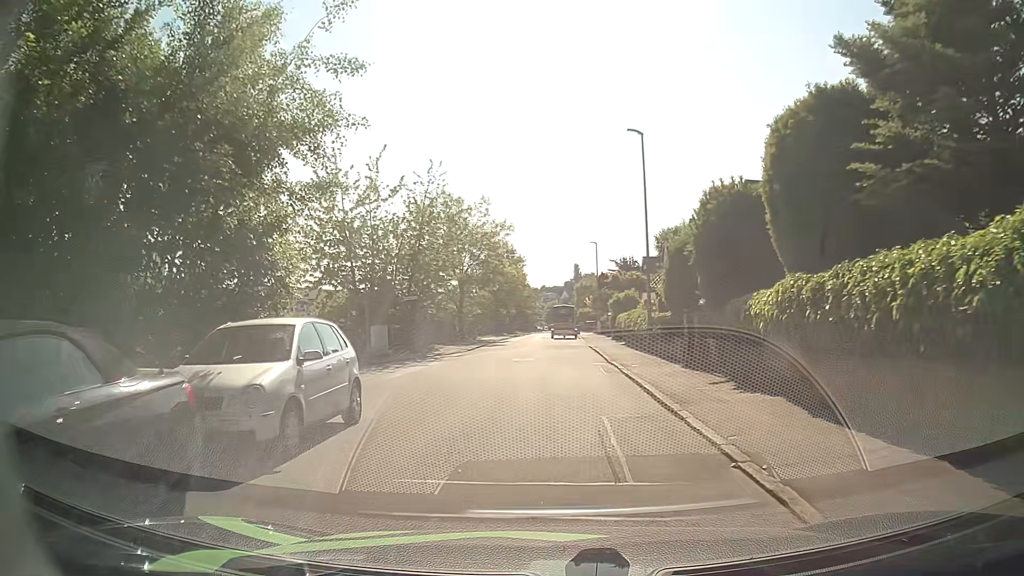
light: Day
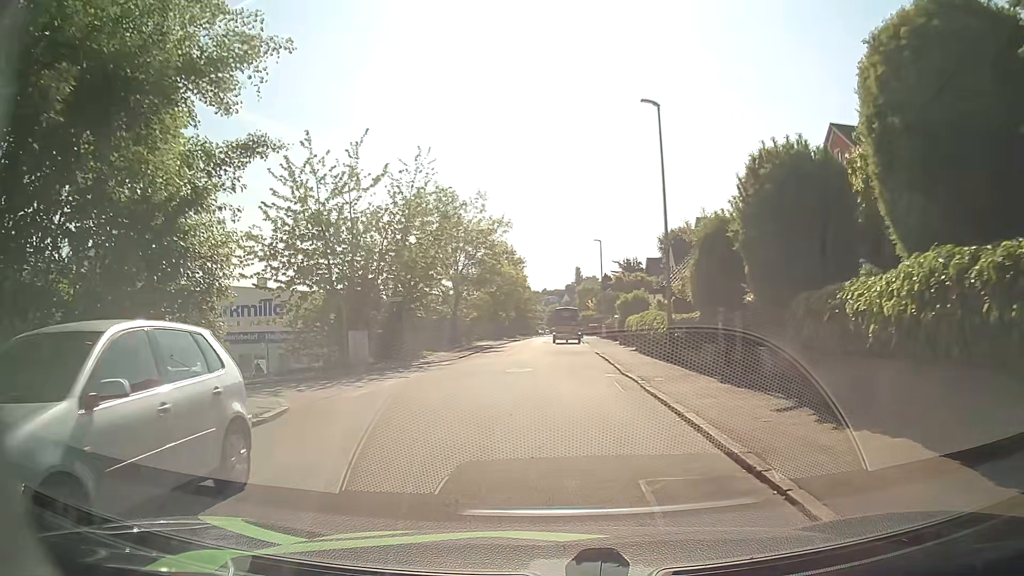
(0.0, +3.8) m; 0°
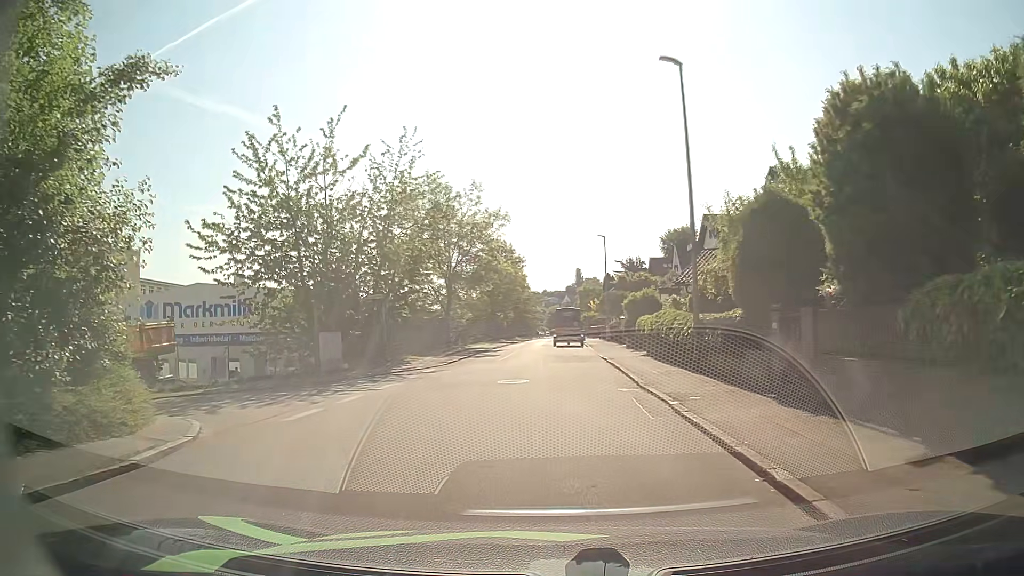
(0.0, +3.7) m; -1°
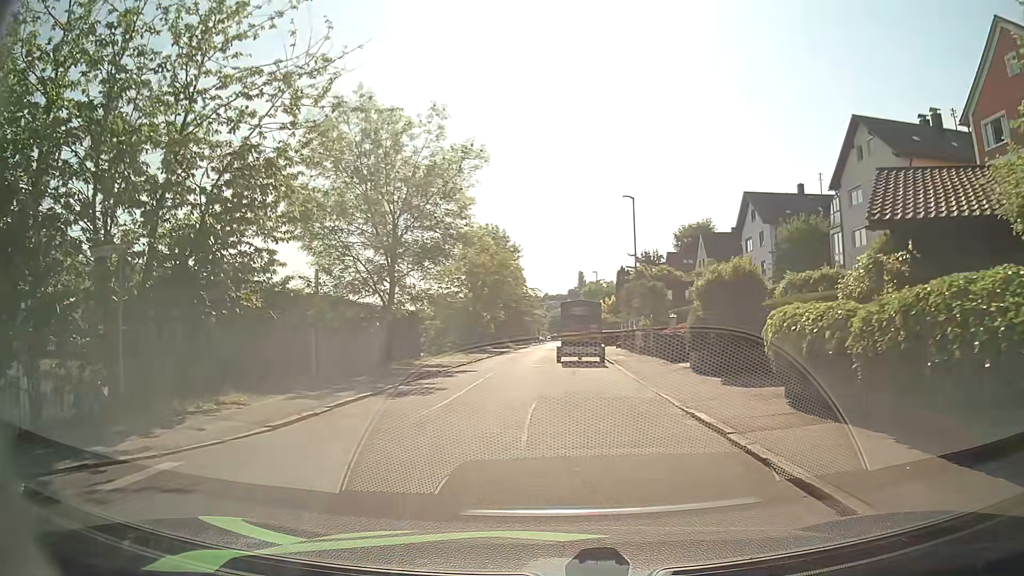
(+0.1, +17.3) m; 0°
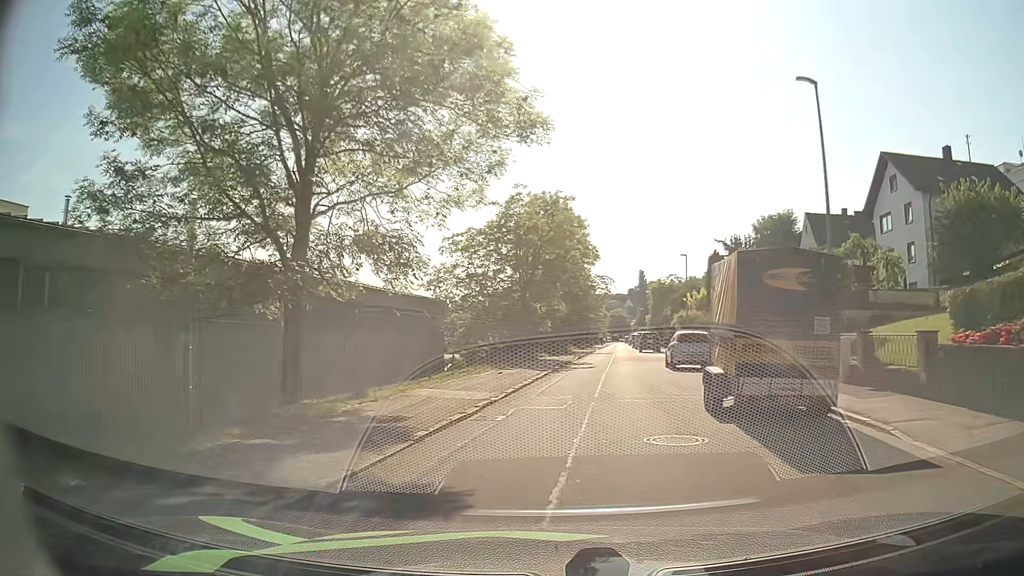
(-1.3, +17.8) m; -5°
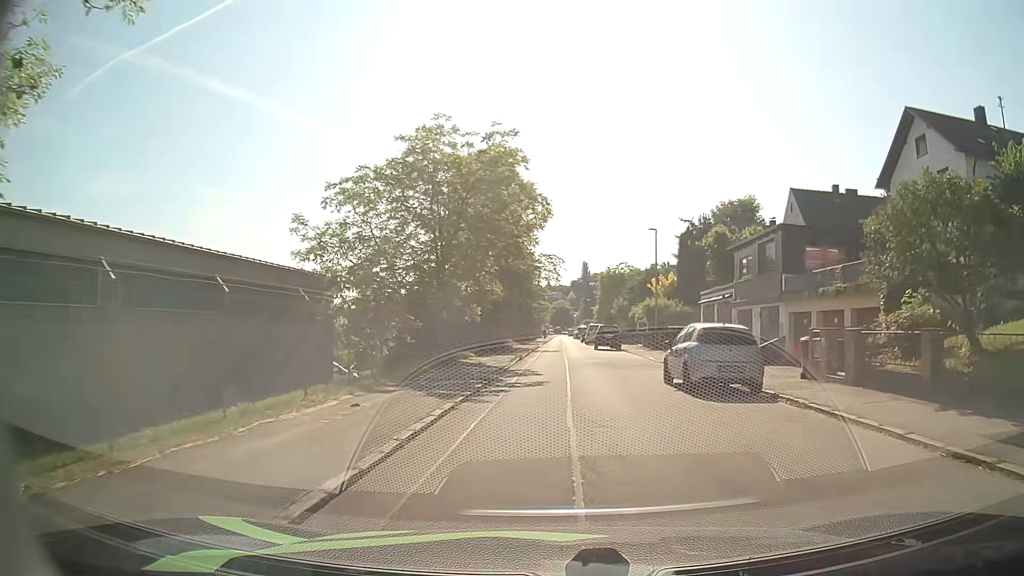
(+0.3, +11.5) m; +4°
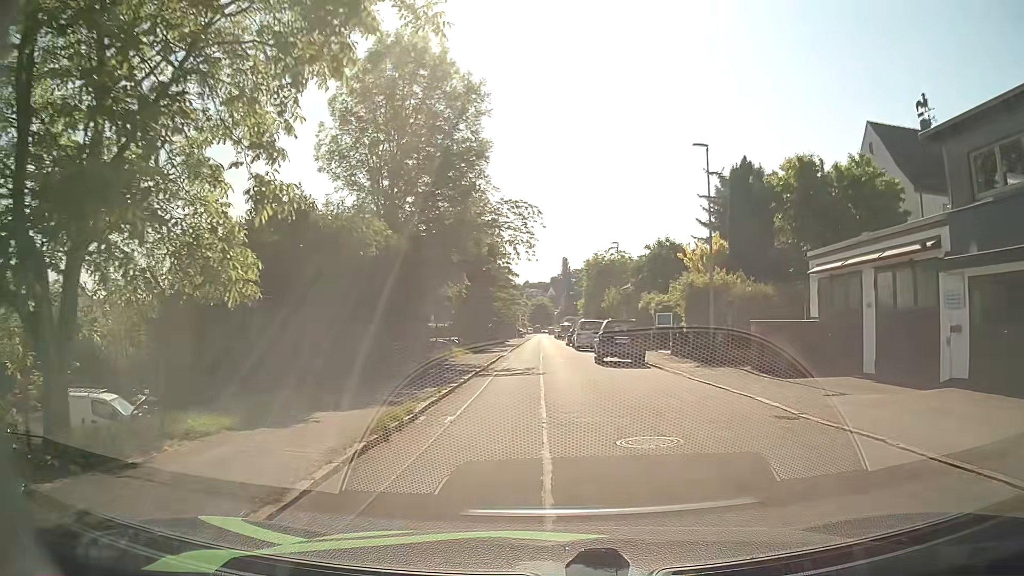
(+0.7, +21.0) m; +2°
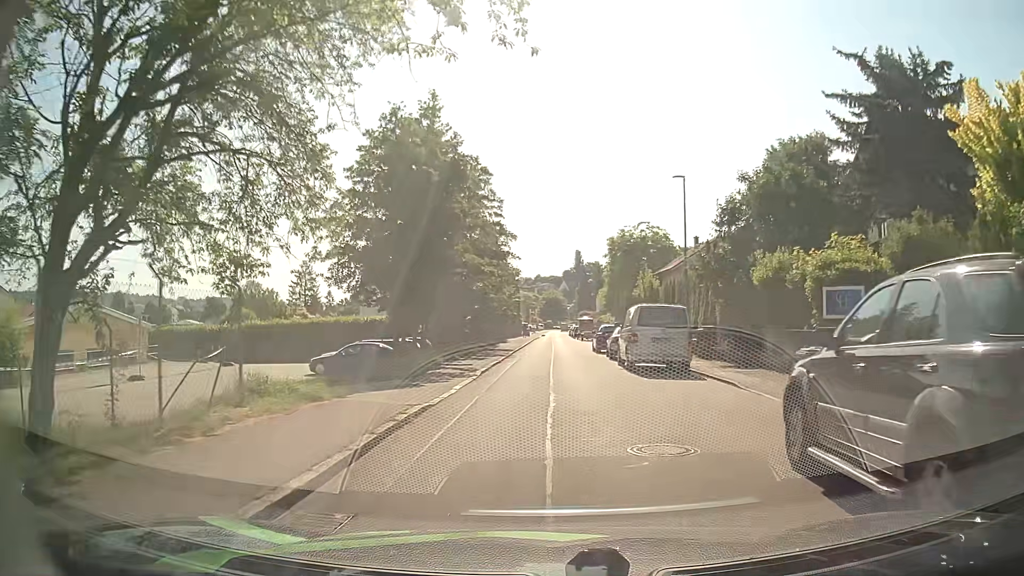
(-0.1, +22.9) m; -1°
(0, +10) (0, +20) (0, +30) (0, +40) (0, +50) (0, +60) (0, +70) (+1, +80) (+1, +90) (+1, +100) m
